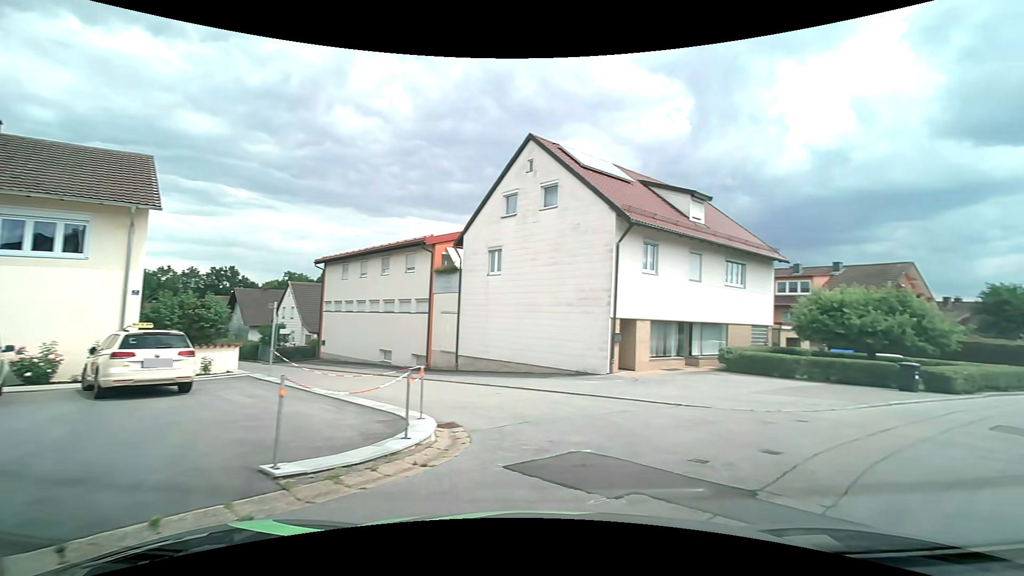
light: Day
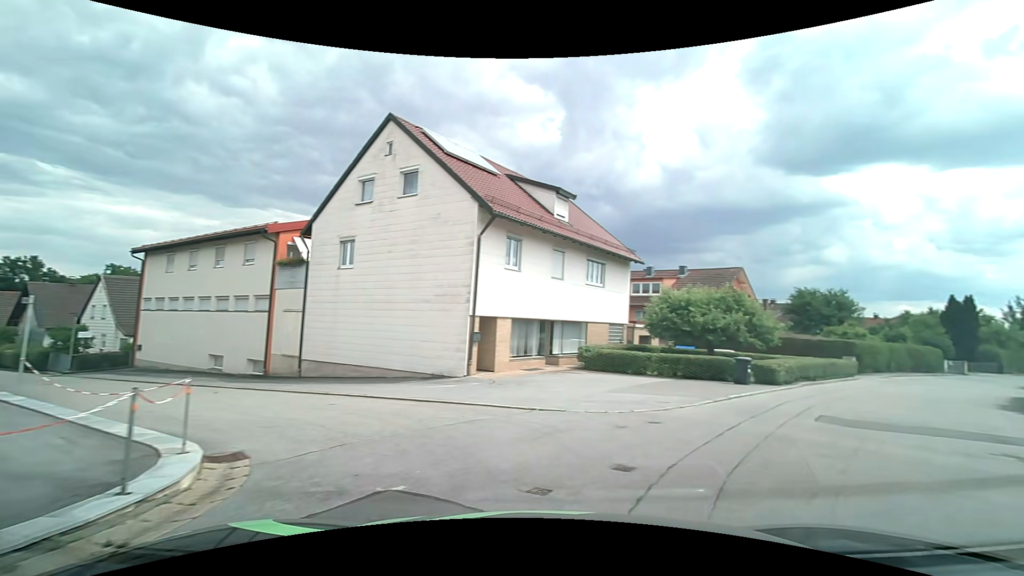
(+0.2, +1.7) m; +15°
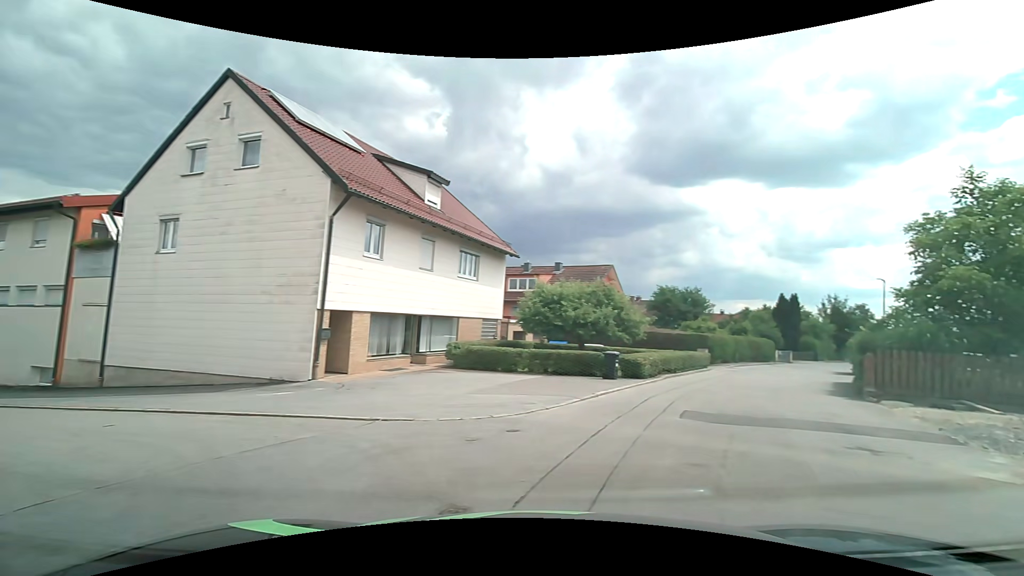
(+0.2, +1.7) m; +13°
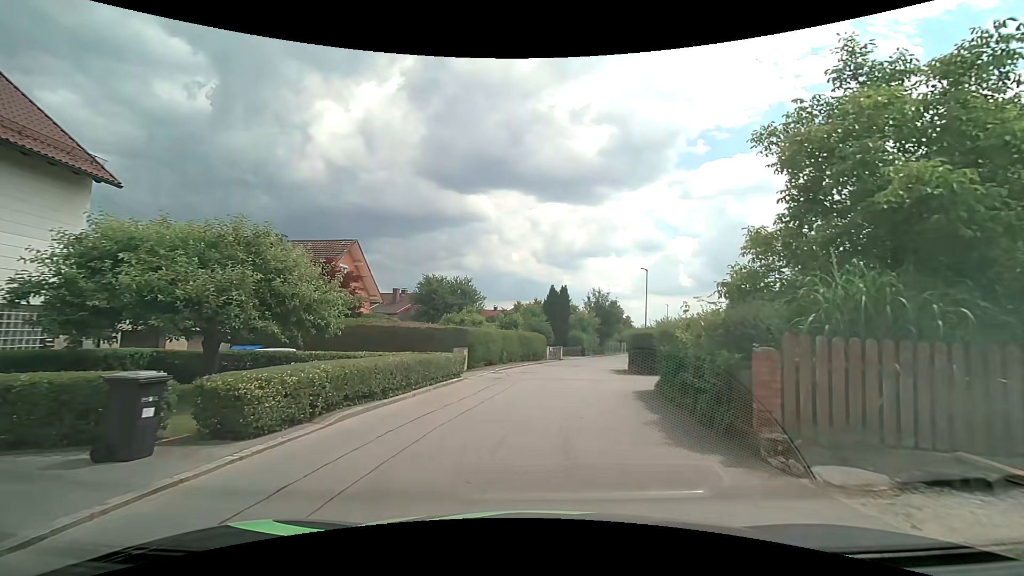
(+3.8, +10.8) m; +24°
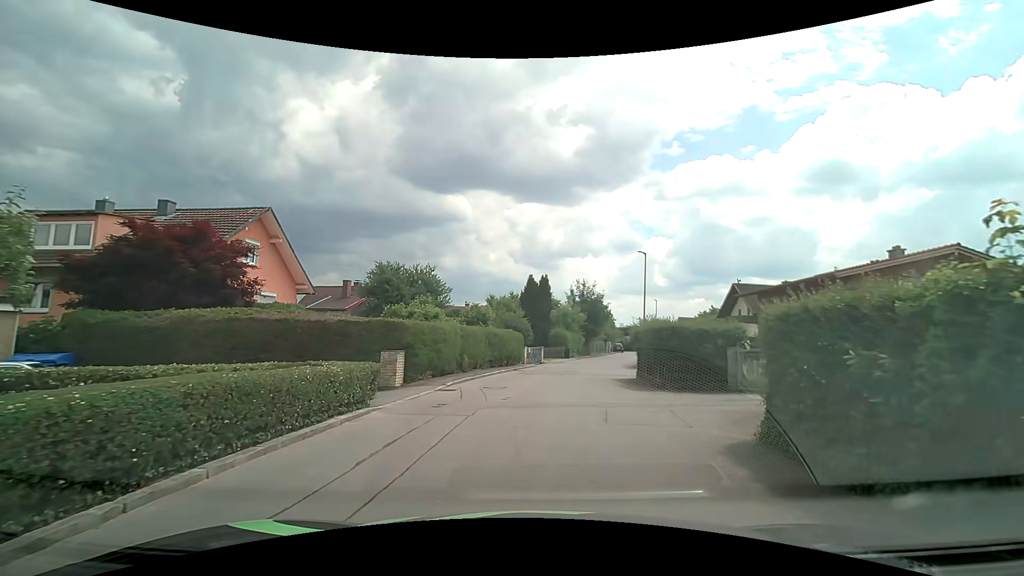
(+0.1, +8.2) m; +2°
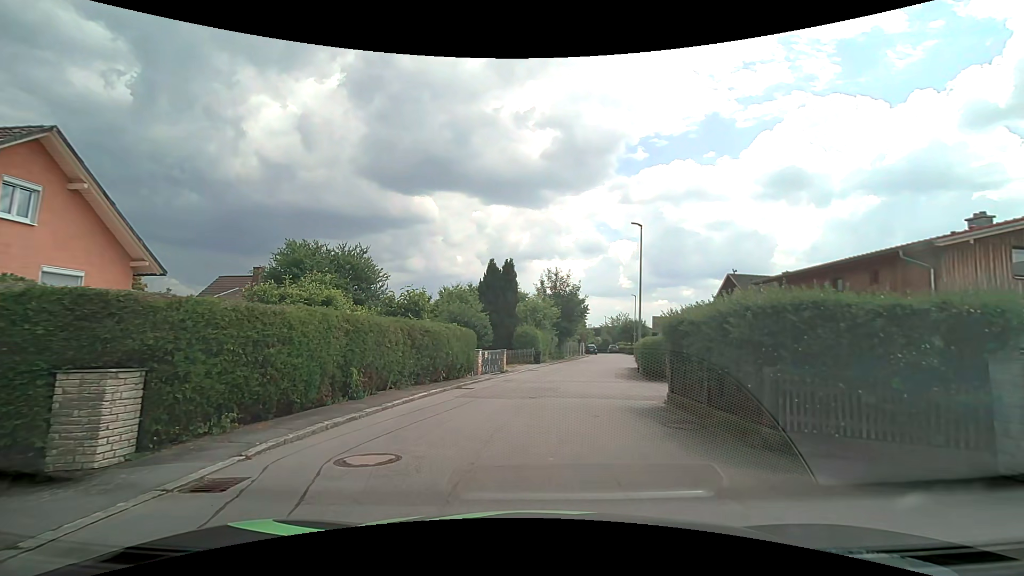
(+0.3, +9.4) m; +4°
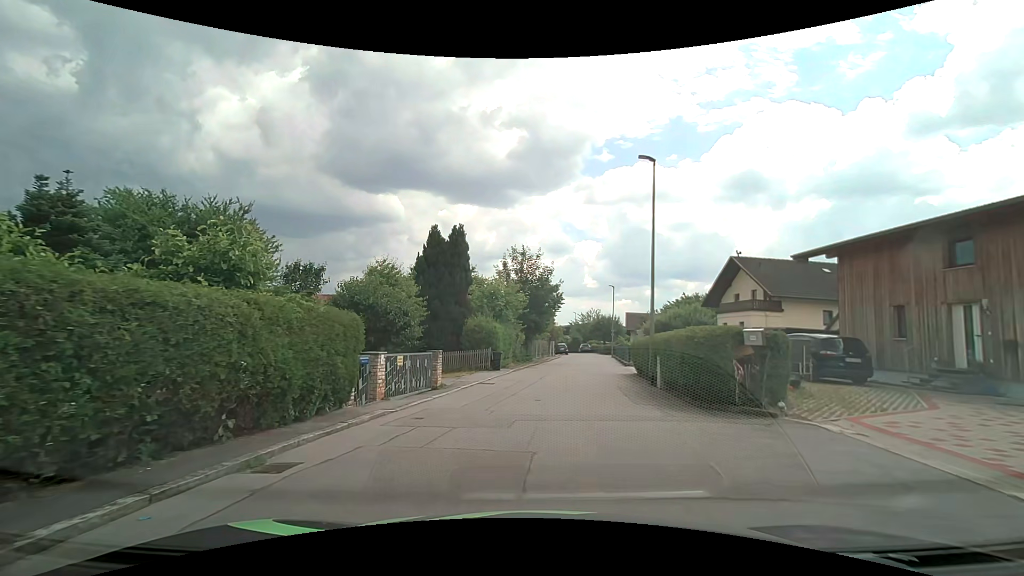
(+0.4, +10.1) m; +4°
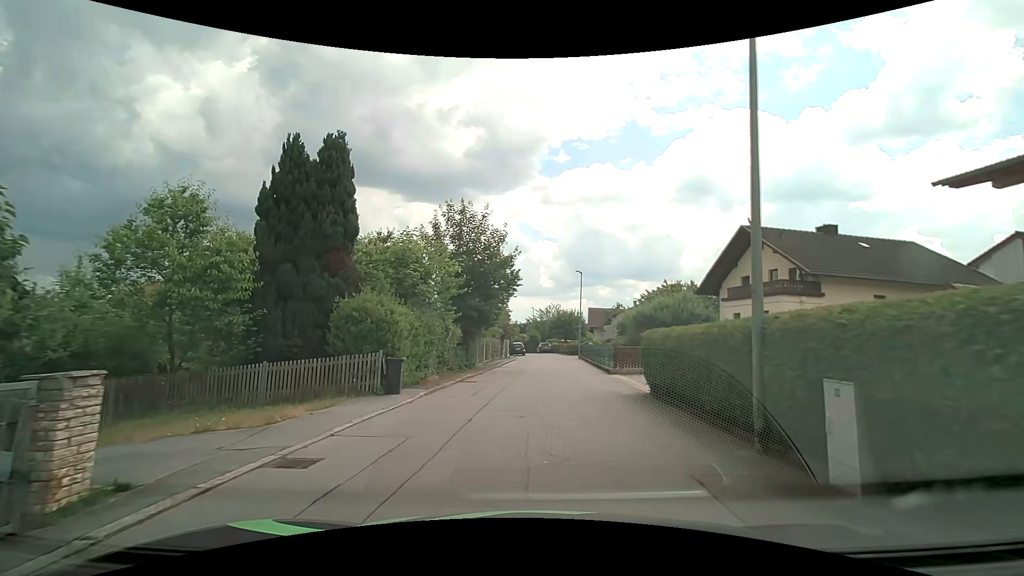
(+0.5, +11.3) m; +5°
